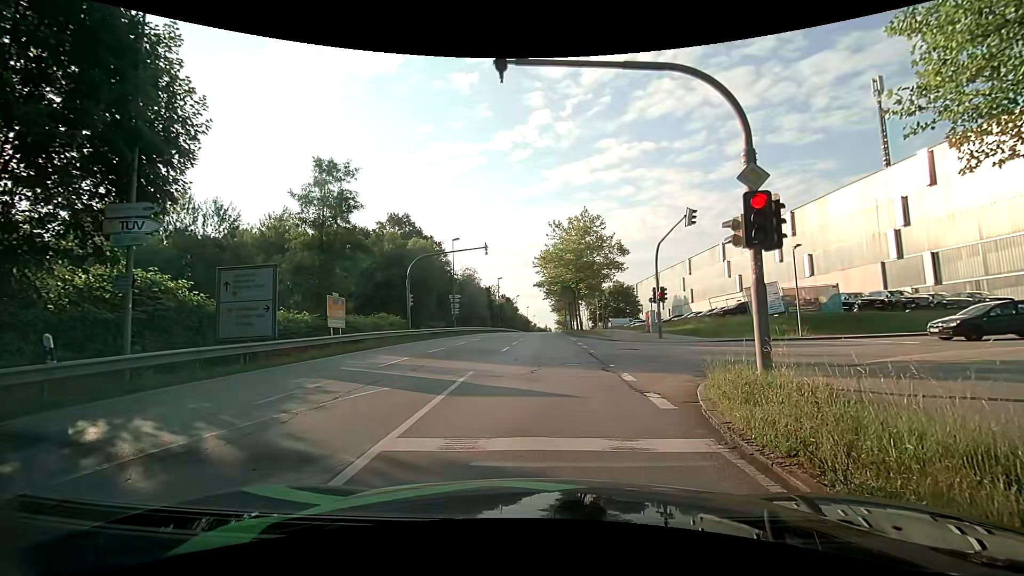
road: secondary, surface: asphalt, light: Day
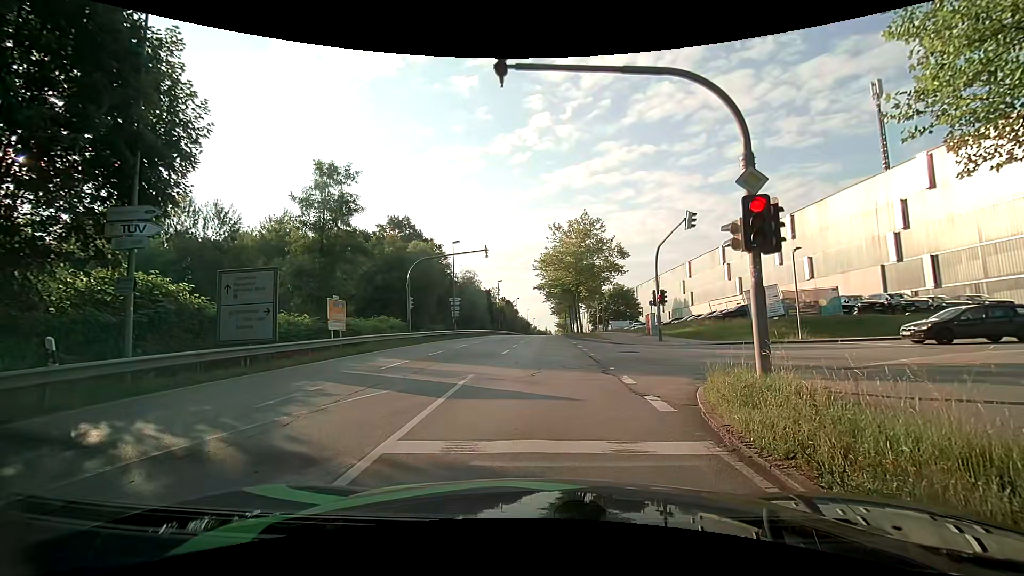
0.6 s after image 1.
(0.0, +0.1) m; 0°
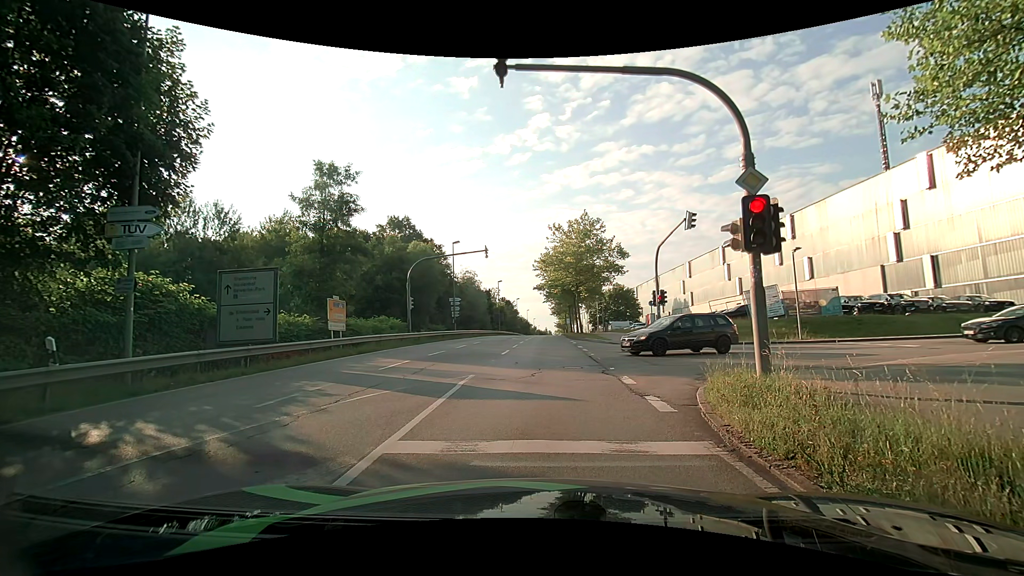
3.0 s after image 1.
(0.0, +0.1) m; 0°
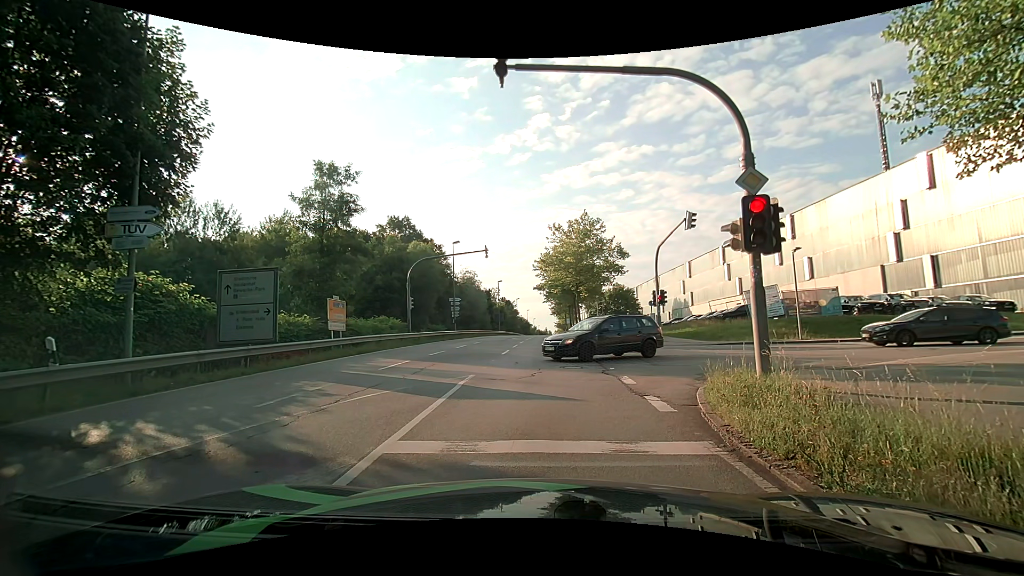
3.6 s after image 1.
(0.0, 0.0) m; 0°
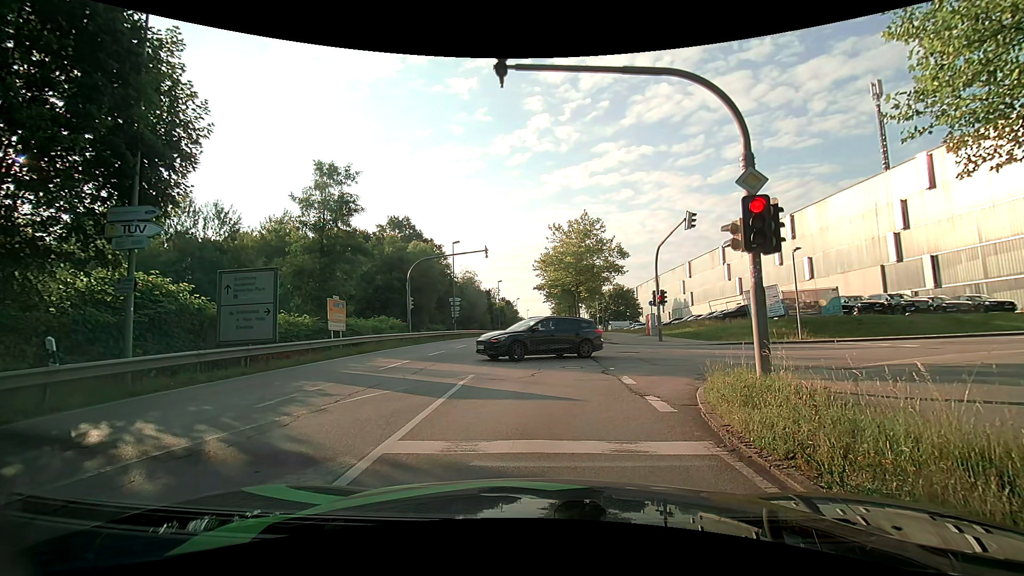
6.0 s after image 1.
(0.0, 0.0) m; 0°
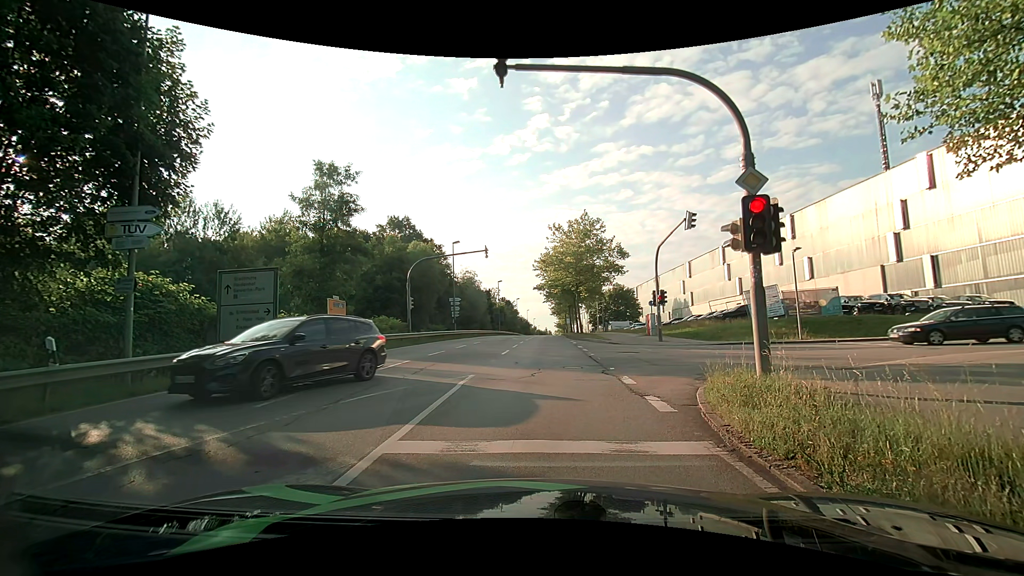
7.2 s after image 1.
(0.0, 0.0) m; 0°
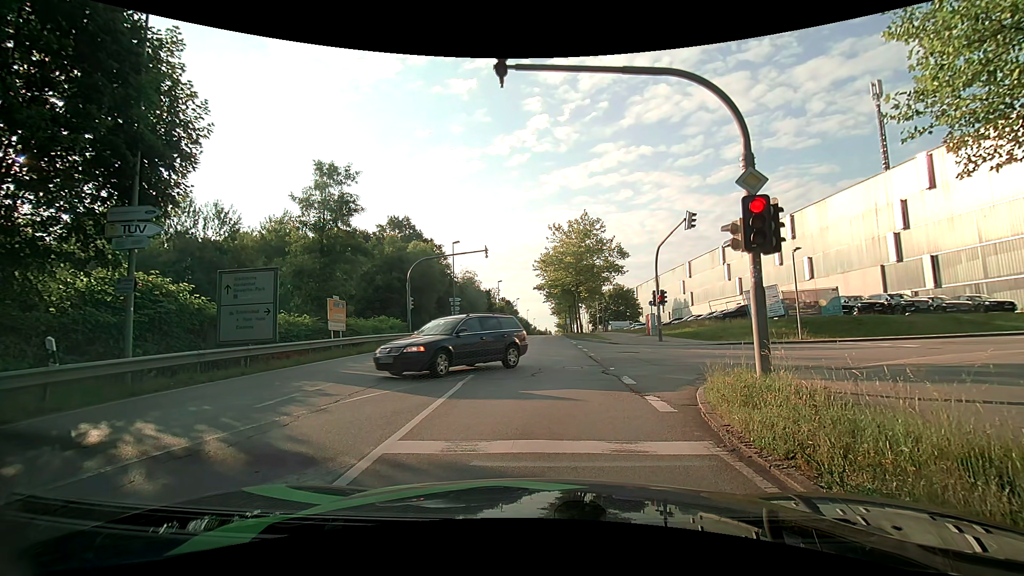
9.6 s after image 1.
(0.0, 0.0) m; 0°
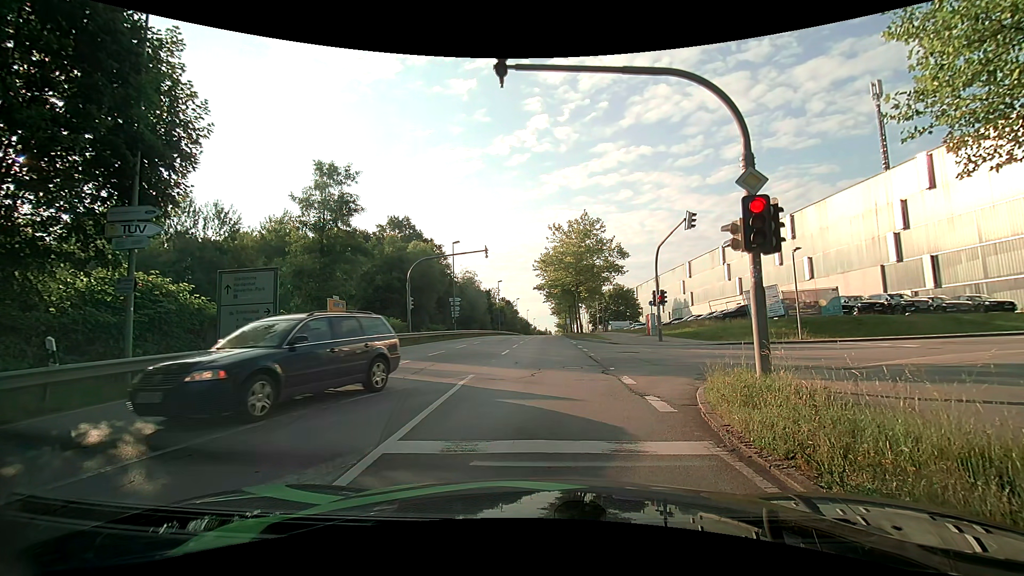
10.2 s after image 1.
(0.0, 0.0) m; 0°
